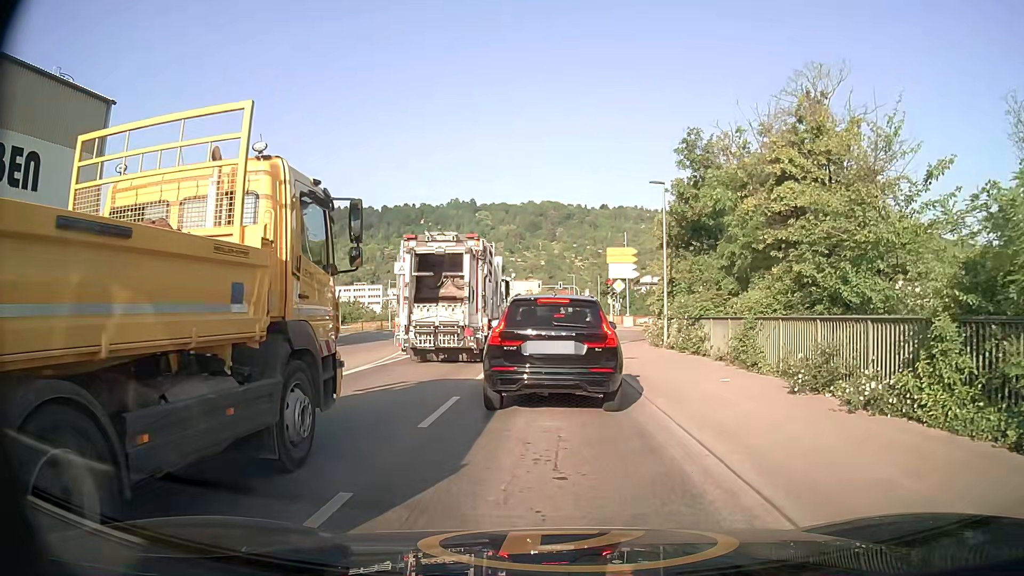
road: secondary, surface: asphalt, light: Day
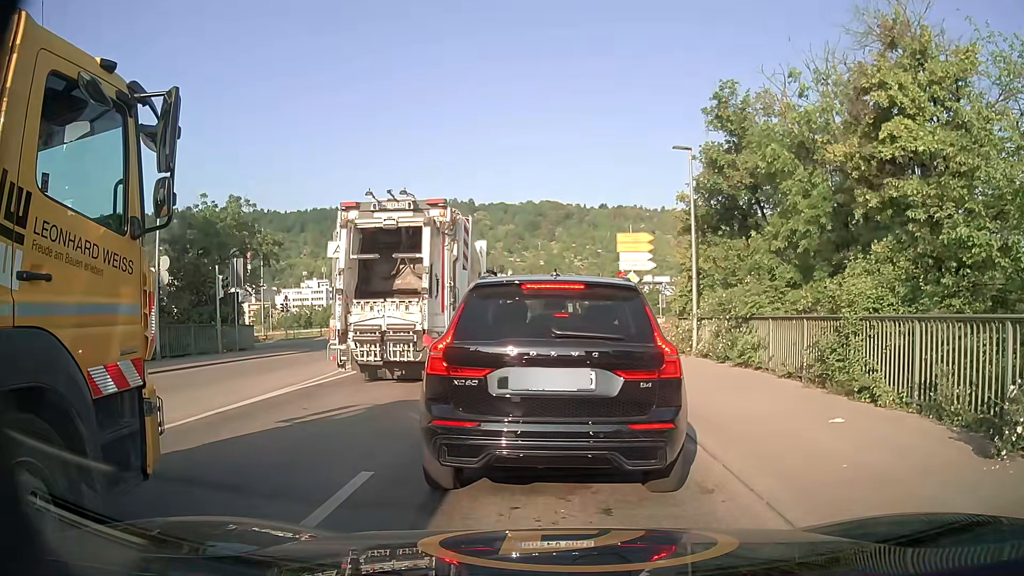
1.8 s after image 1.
(0.0, +5.1) m; -1°
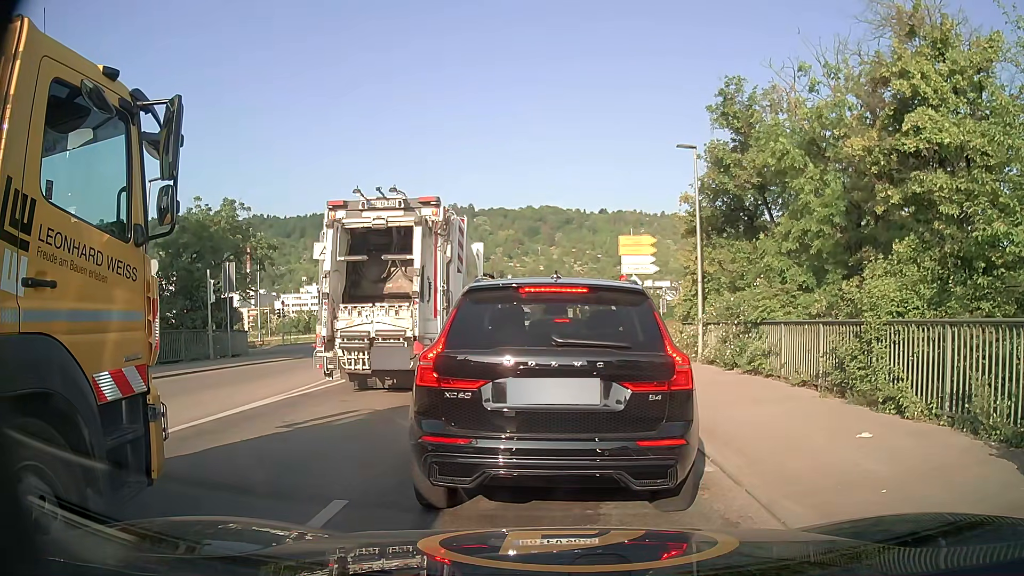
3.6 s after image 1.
(0.0, +0.8) m; 0°
(0, +10) (0, +20) (+1, +30) (+1, +40) (+2, +50) (+3, +60) (+3, +70) (+3, +80) (+3, +90) (+3, +100) m
